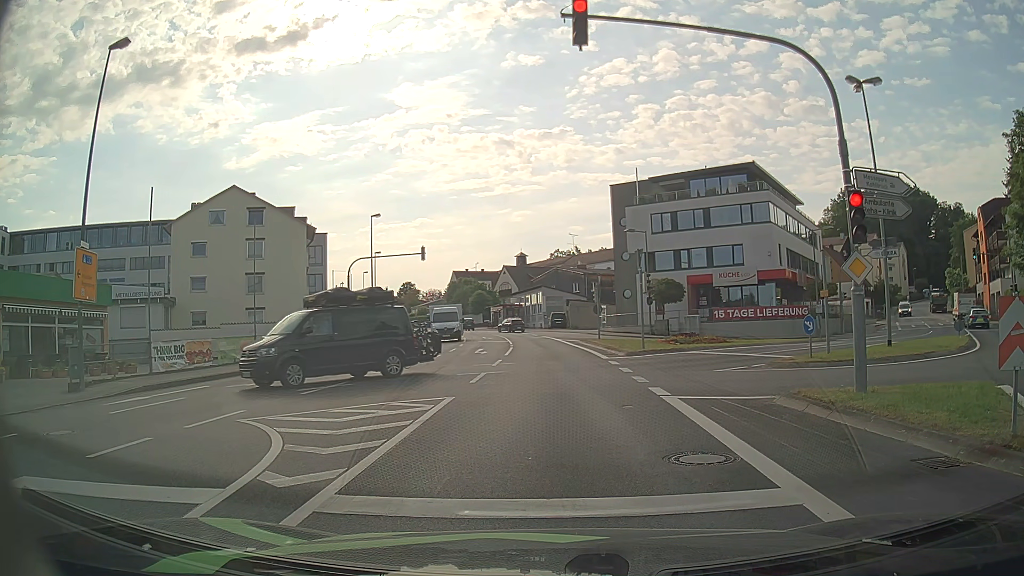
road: tertiary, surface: asphalt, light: Day
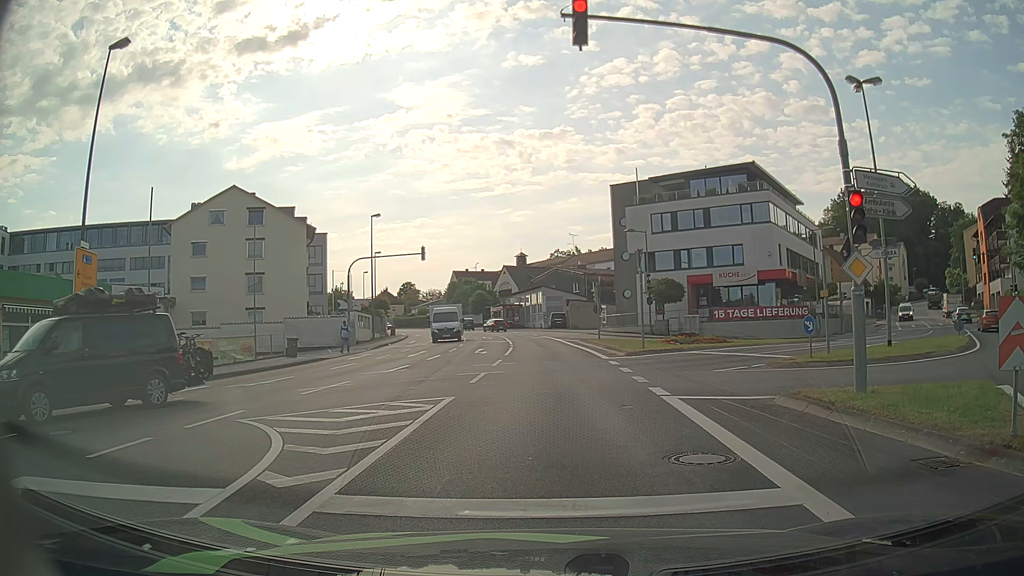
(0.0, 0.0) m; 0°
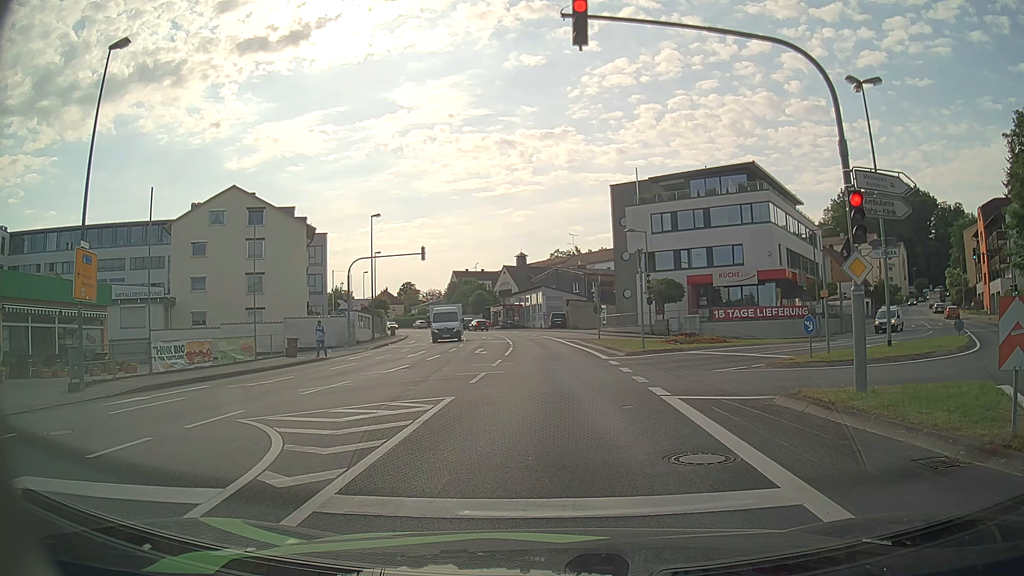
(0.0, 0.0) m; 0°
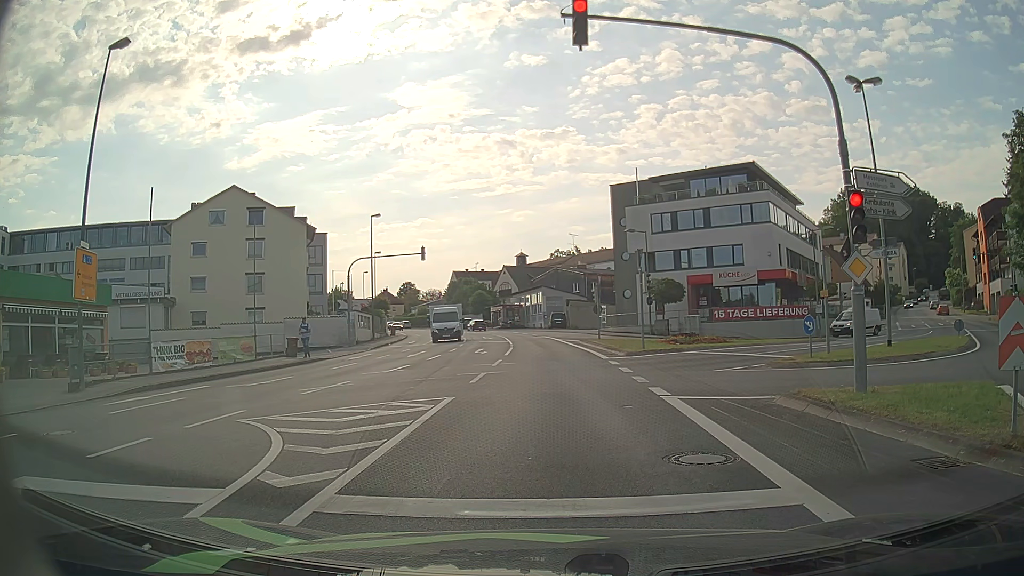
(0.0, 0.0) m; 0°
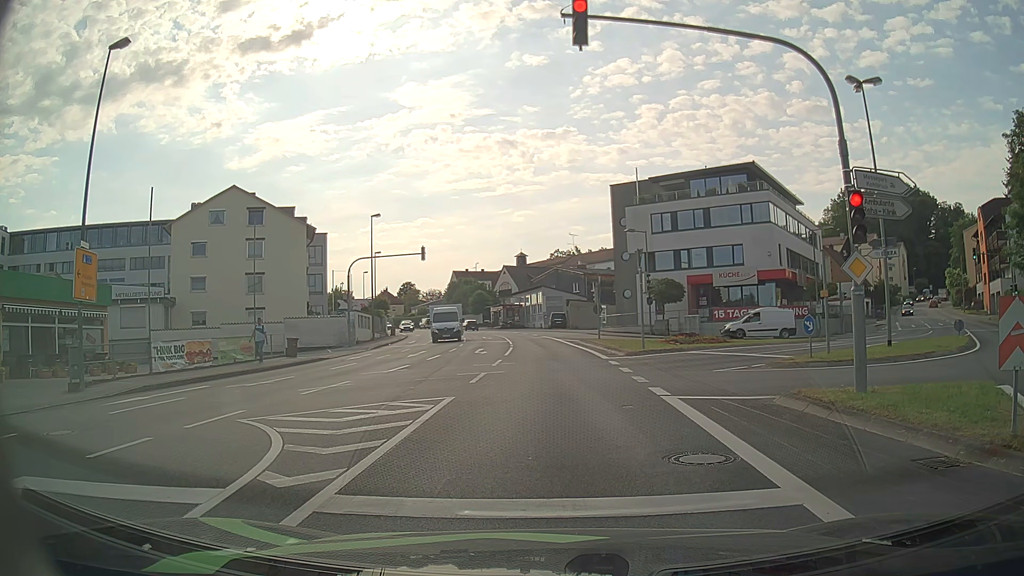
(0.0, 0.0) m; 0°
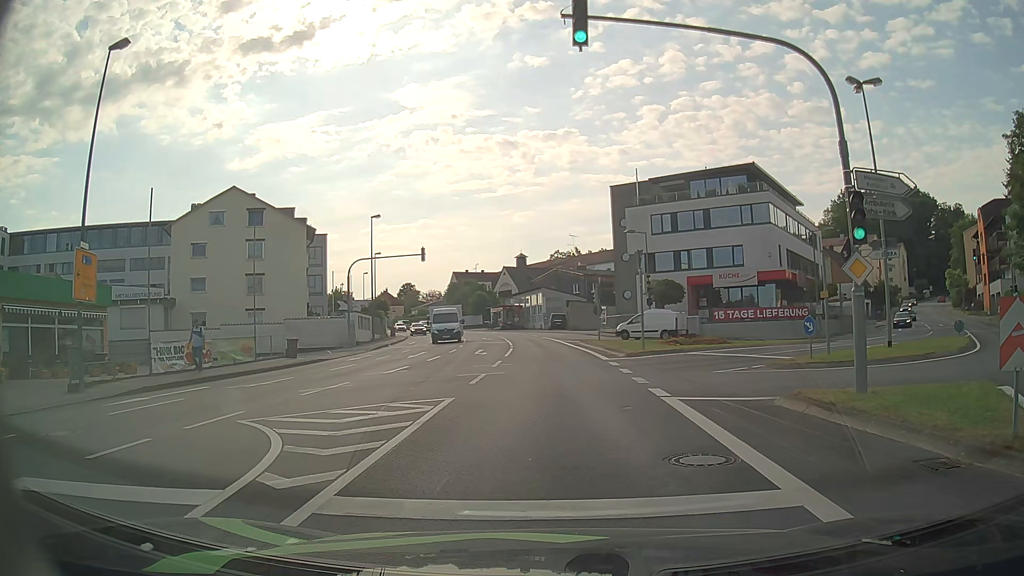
(0.0, 0.0) m; 0°
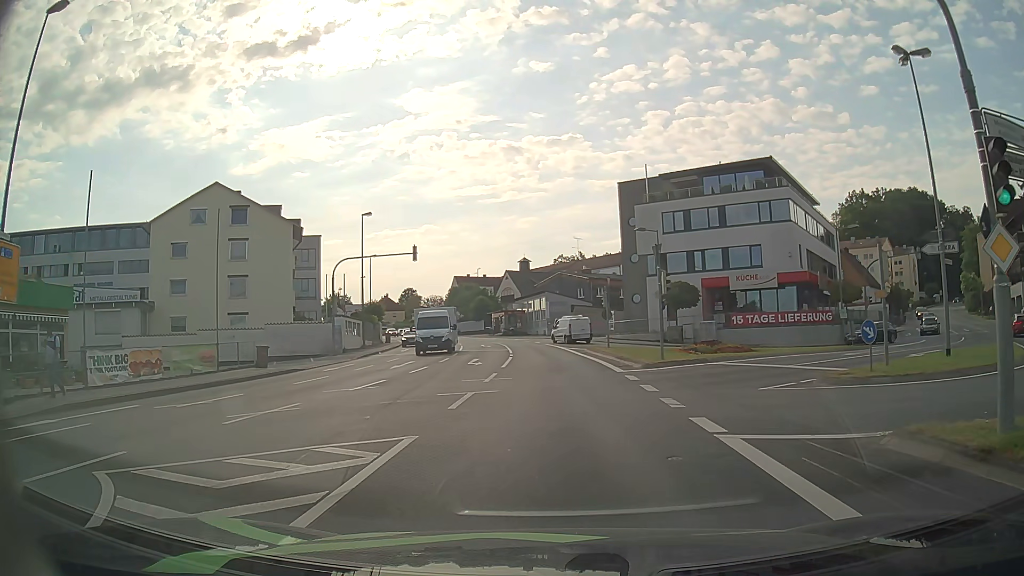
(+0.1, +4.2) m; +1°
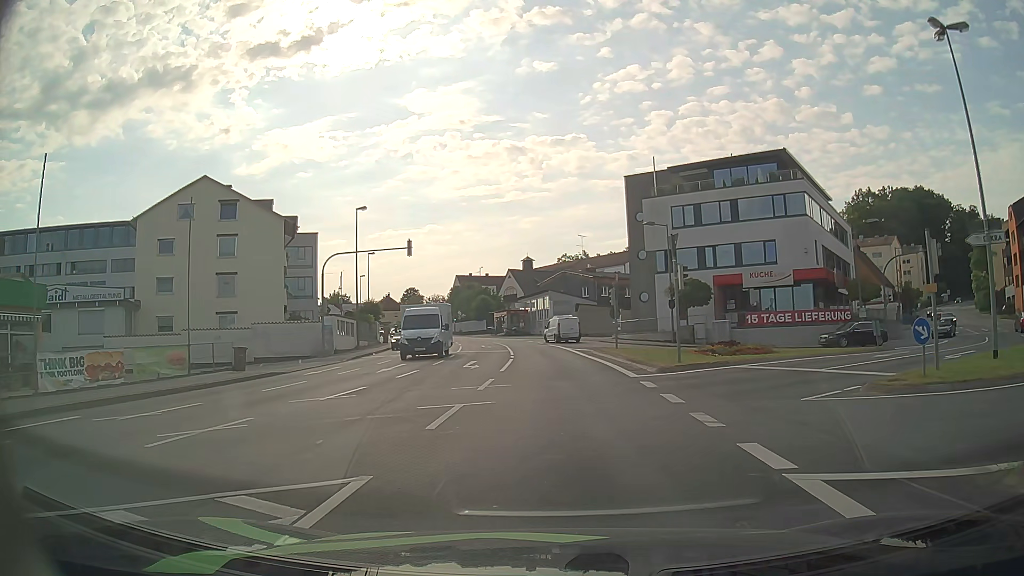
(+0.1, +2.7) m; 0°
(0, +10) (0, +20) (0, +30) (-1, +40) (-1, +50) (-3, +60) (-5, +70) (-7, +79) (-10, +89) (-13, +99) m
